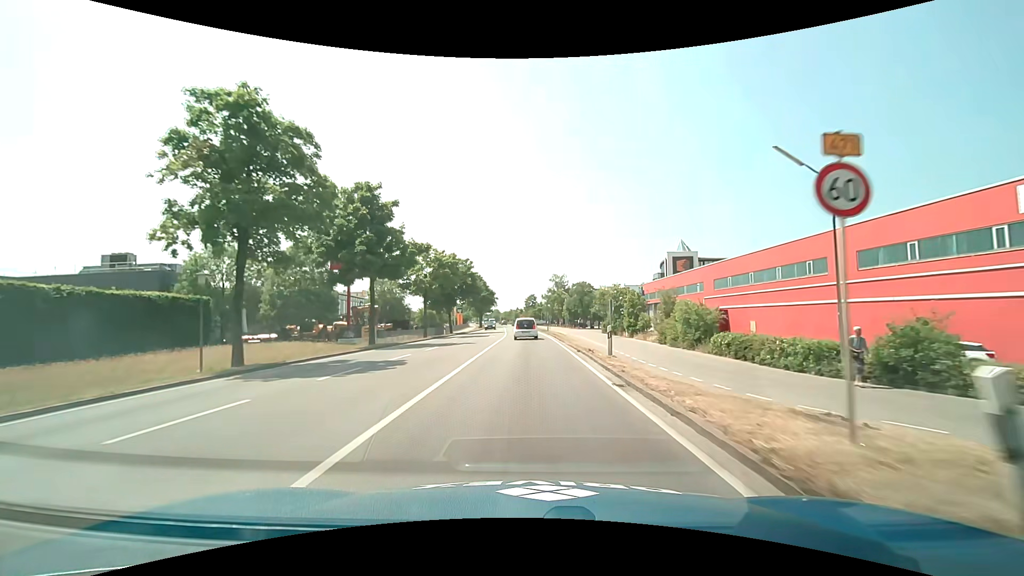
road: primary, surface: asphalt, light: Day
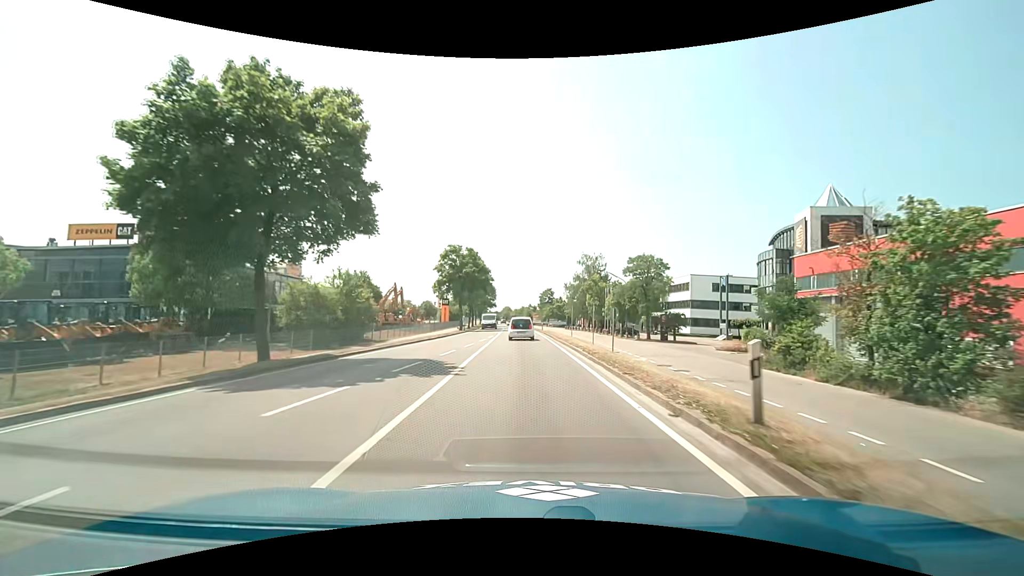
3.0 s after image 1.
(-0.5, +47.0) m; -1°
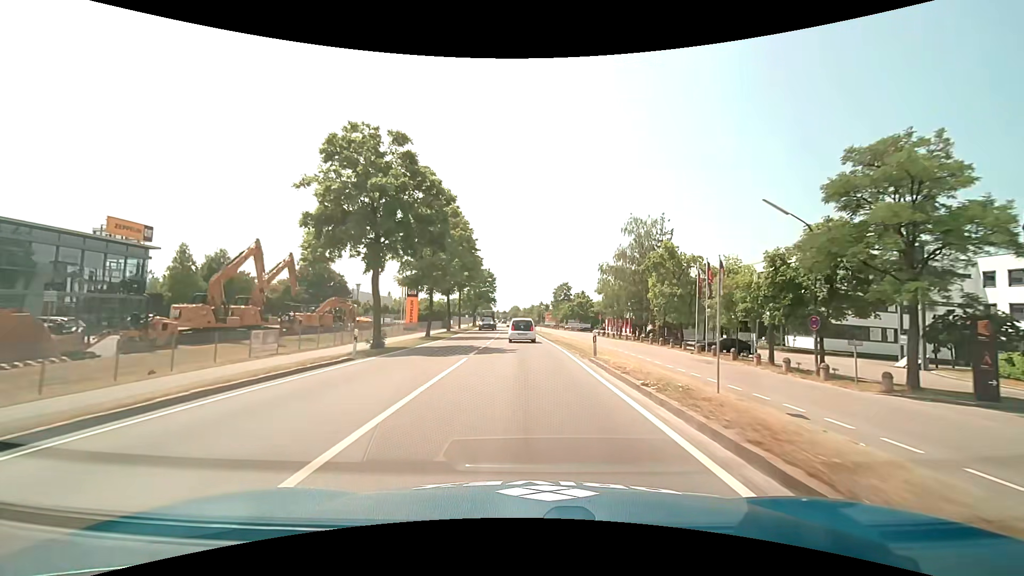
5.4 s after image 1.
(-0.6, +37.8) m; -1°
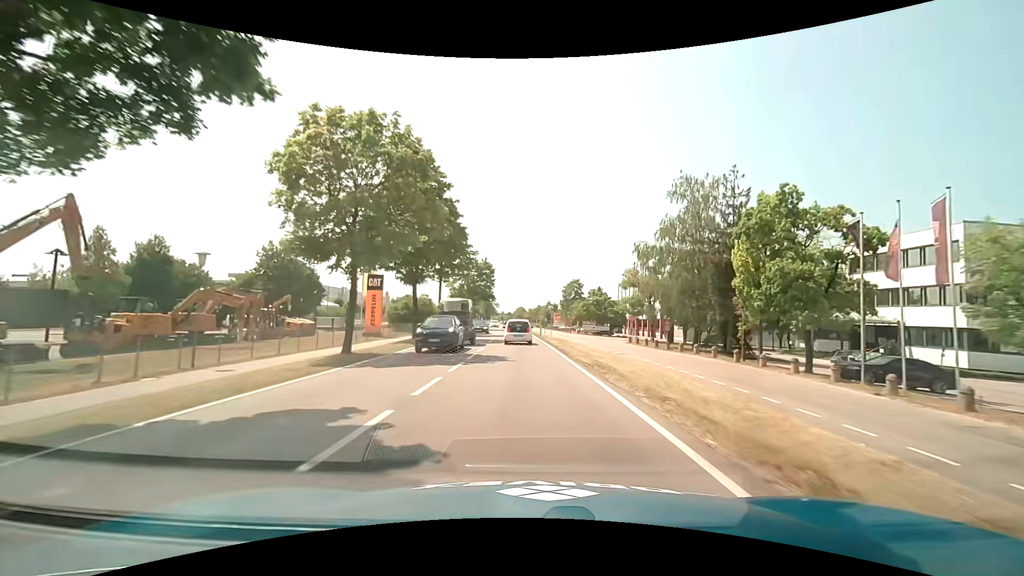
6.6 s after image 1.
(-0.1, +18.7) m; -1°
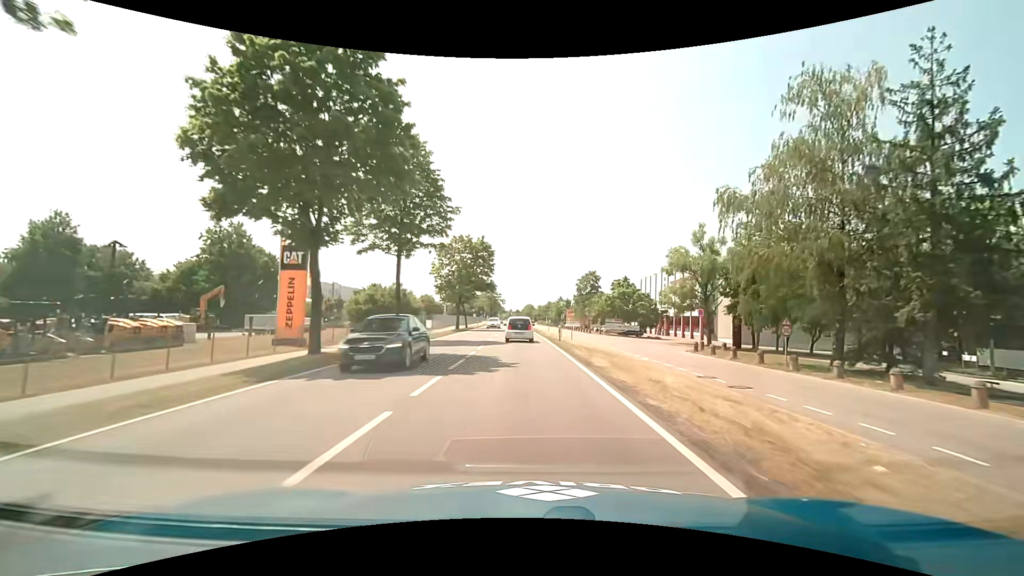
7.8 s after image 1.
(-0.2, +18.5) m; -1°
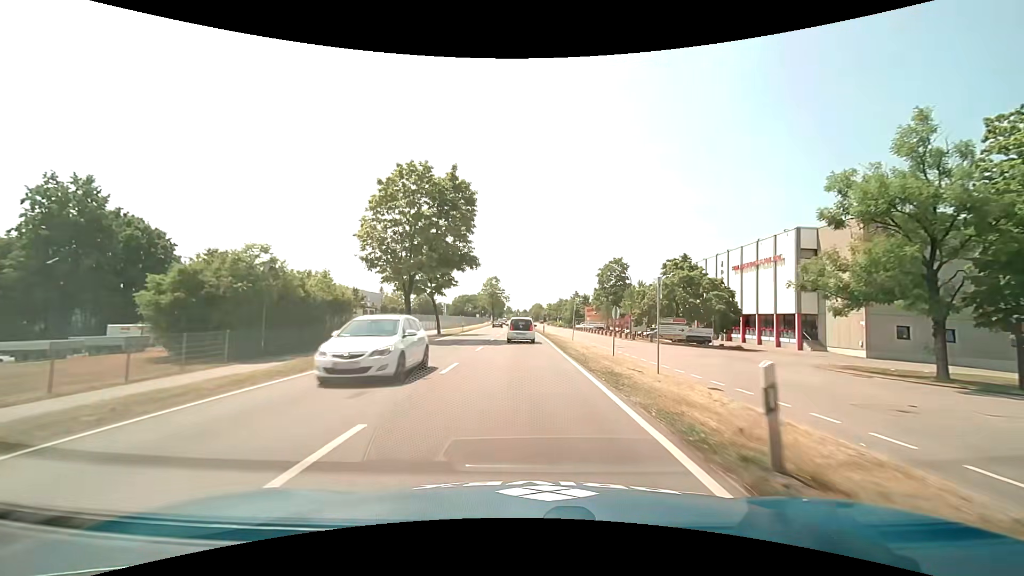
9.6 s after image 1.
(-0.2, +27.2) m; -1°
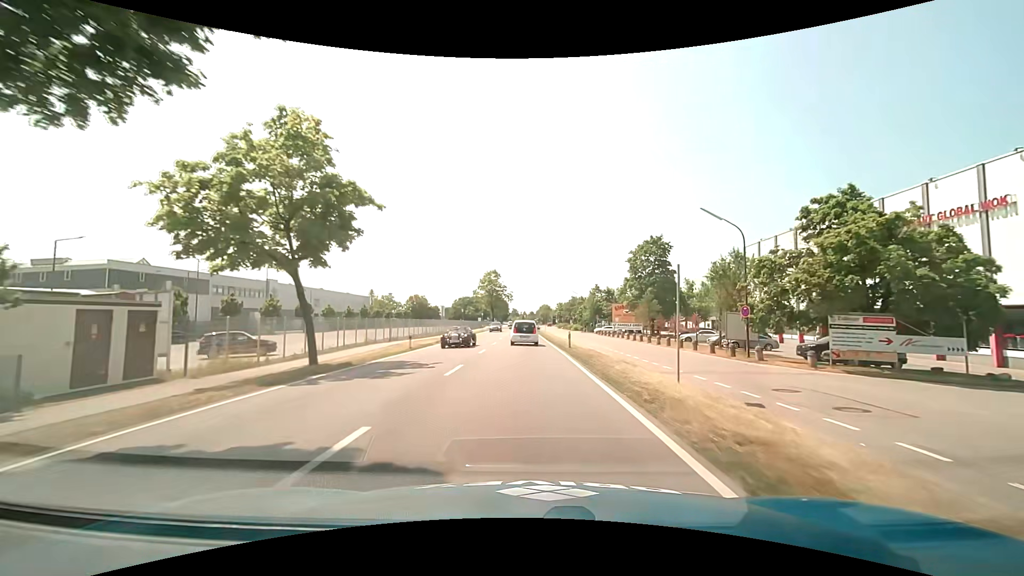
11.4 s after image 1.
(0.0, +27.1) m; 0°
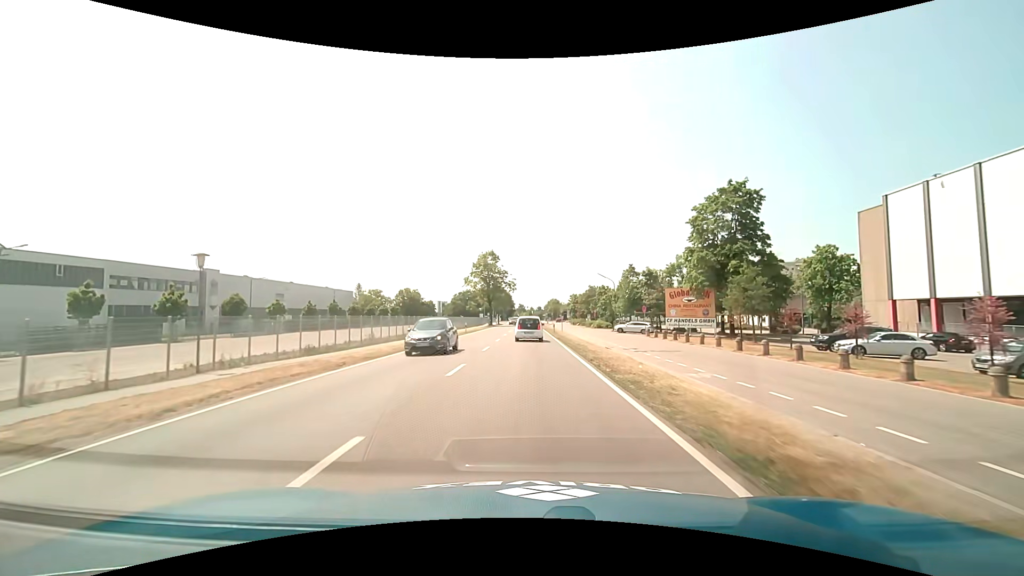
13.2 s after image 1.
(-0.2, +27.6) m; -1°
(0, +10) (0, +20) (0, +30) (0, +40) (0, +50) (0, +60) (0, +70) (0, +80) (0, +90) (0, +100) m
